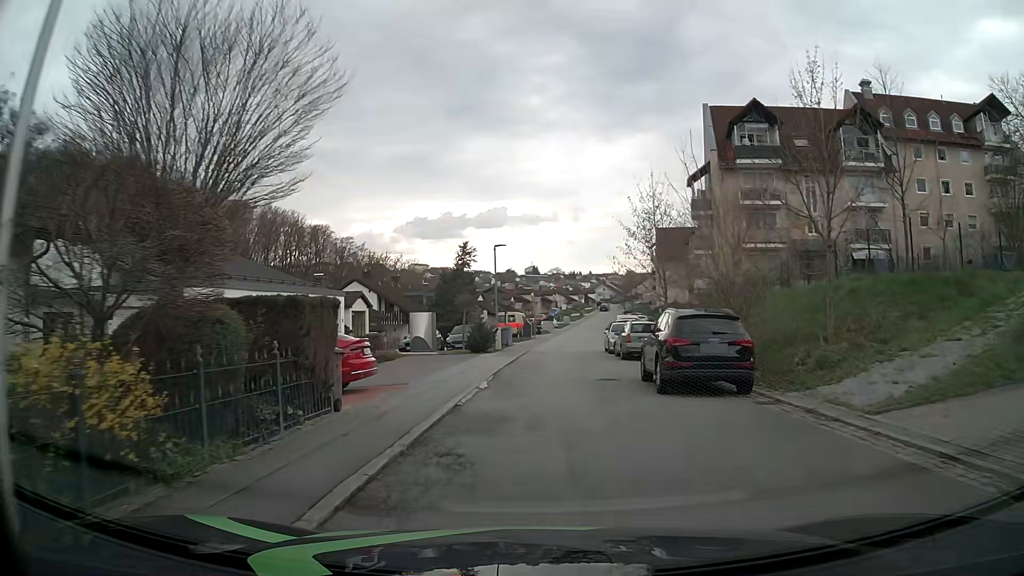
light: Day
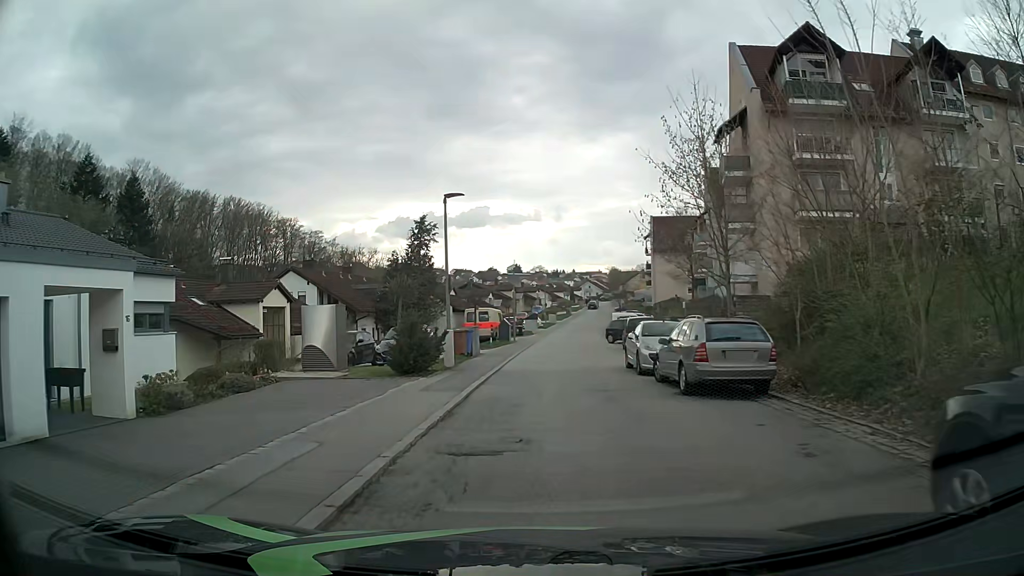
(+0.1, +12.9) m; +1°
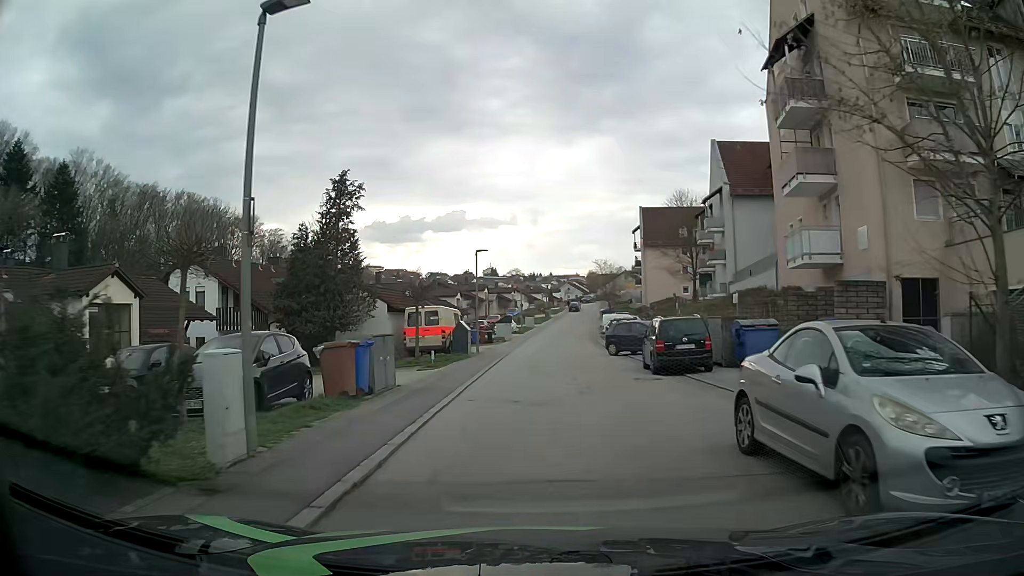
(+0.3, +13.0) m; +2°
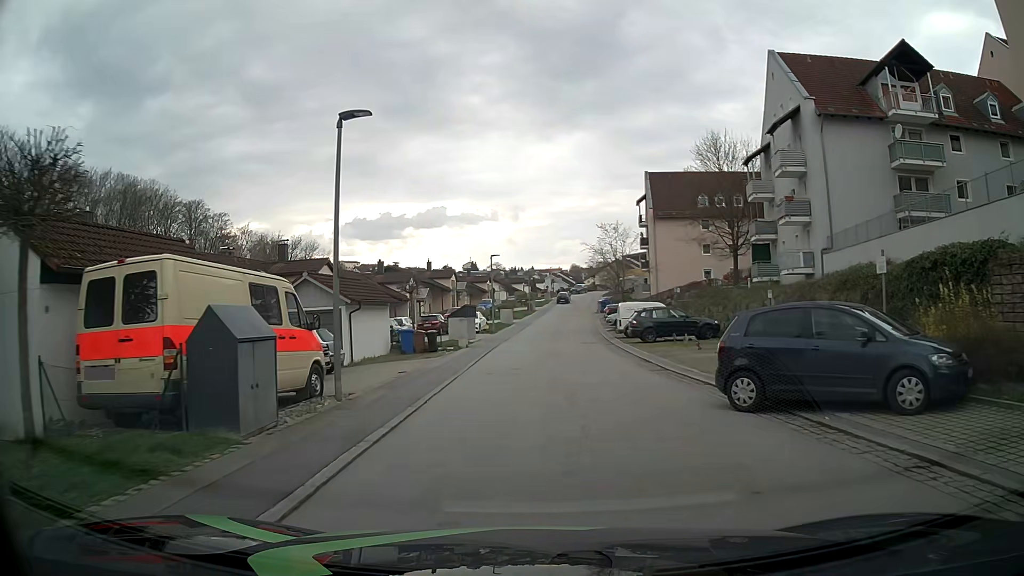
(+0.4, +21.8) m; +2°
